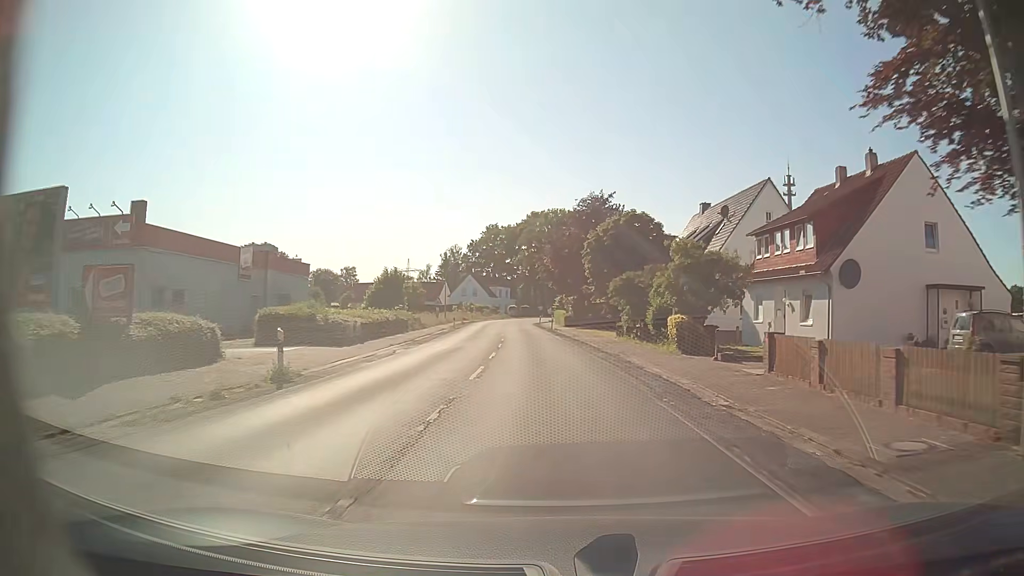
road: secondary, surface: asphalt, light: Day
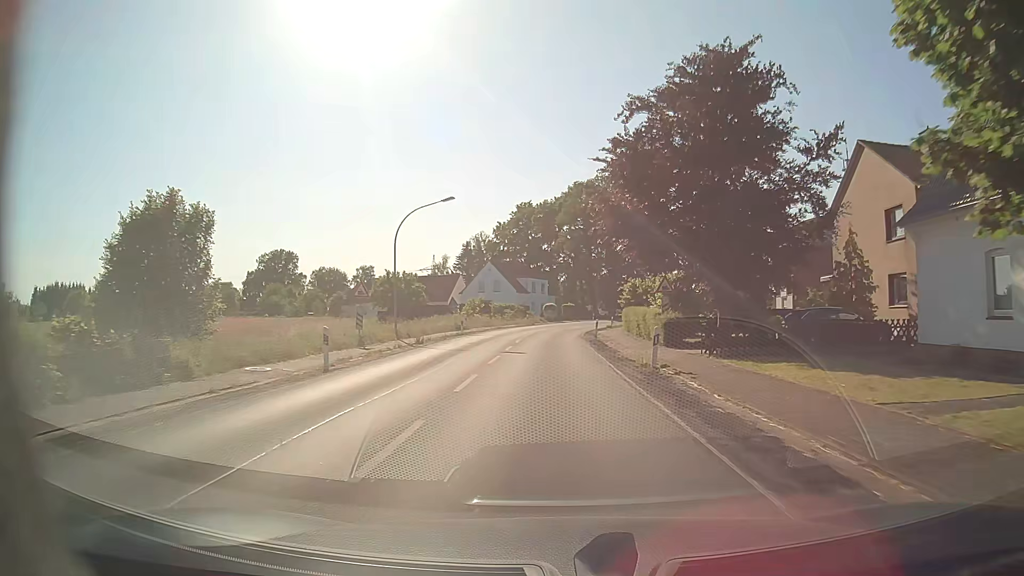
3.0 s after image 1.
(-1.6, +39.6) m; -4°
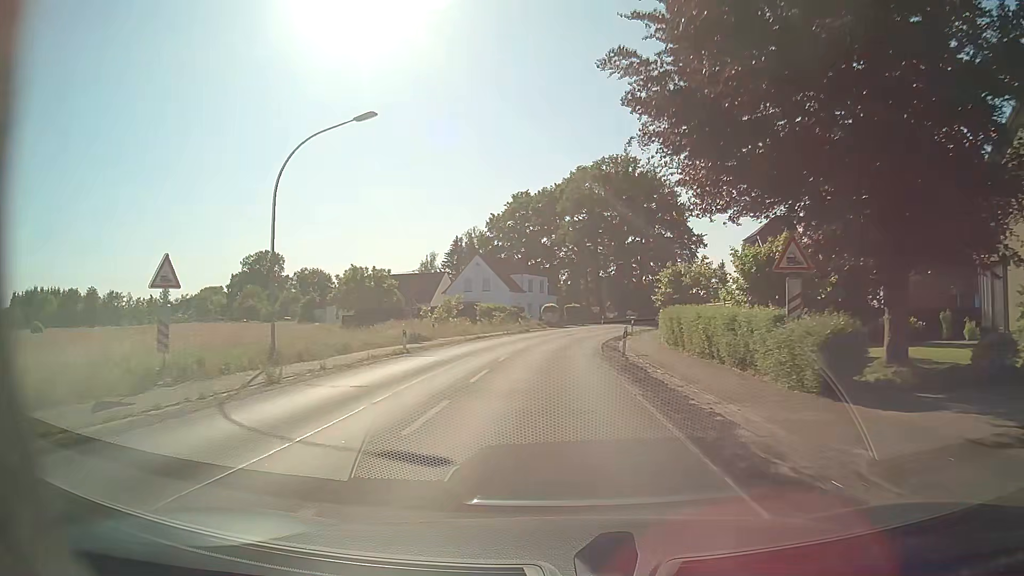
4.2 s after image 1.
(0.0, +15.8) m; -1°
(0, +10) (+1, +20) (+1, +30) (+3, +40) (+4, +50) (+6, +59) (+9, +69) (+12, +79) (+16, +88) (+21, +97) m
